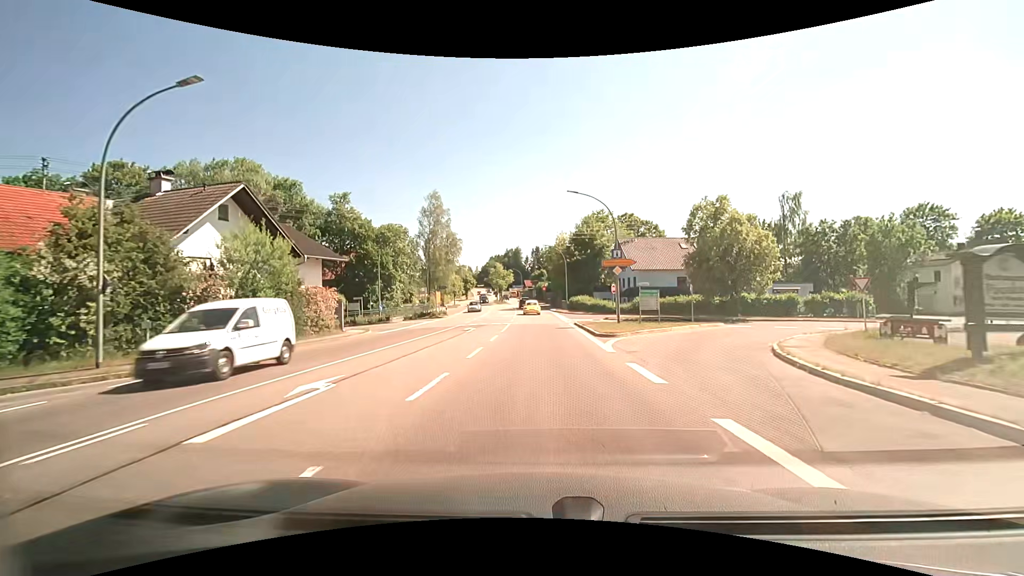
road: primary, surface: asphalt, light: Day
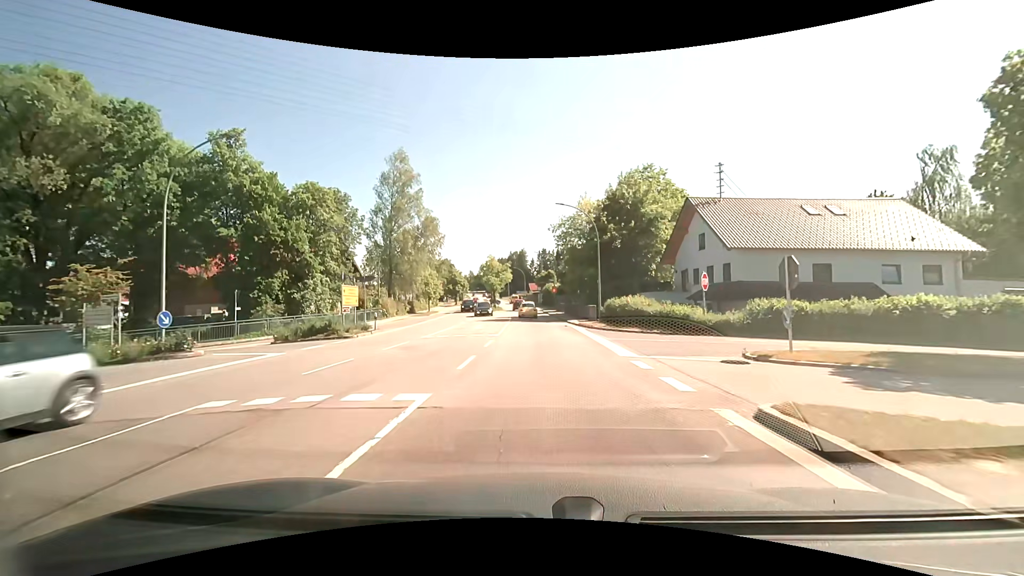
(-0.1, +27.1) m; 0°
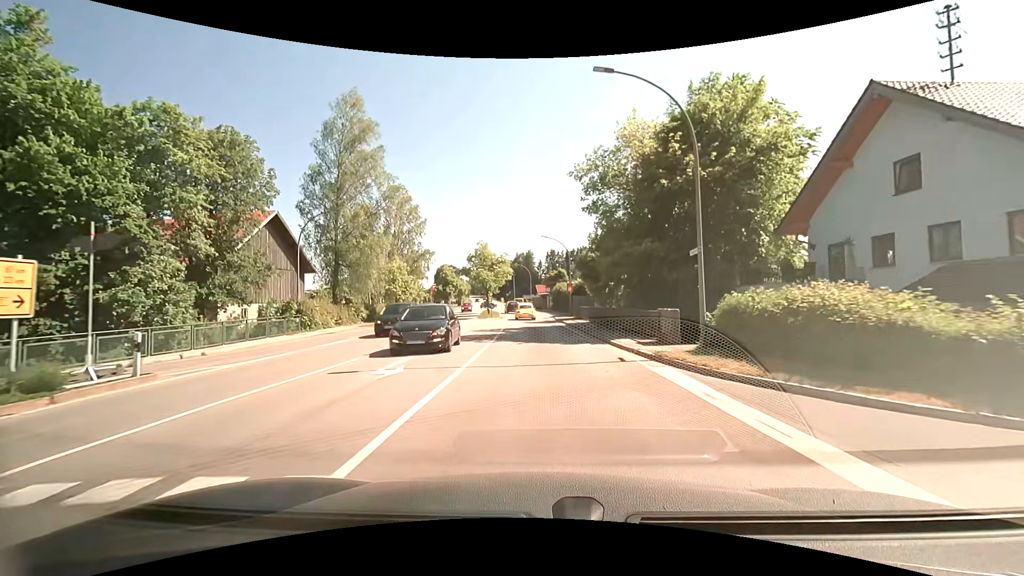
(-0.1, +19.1) m; -1°
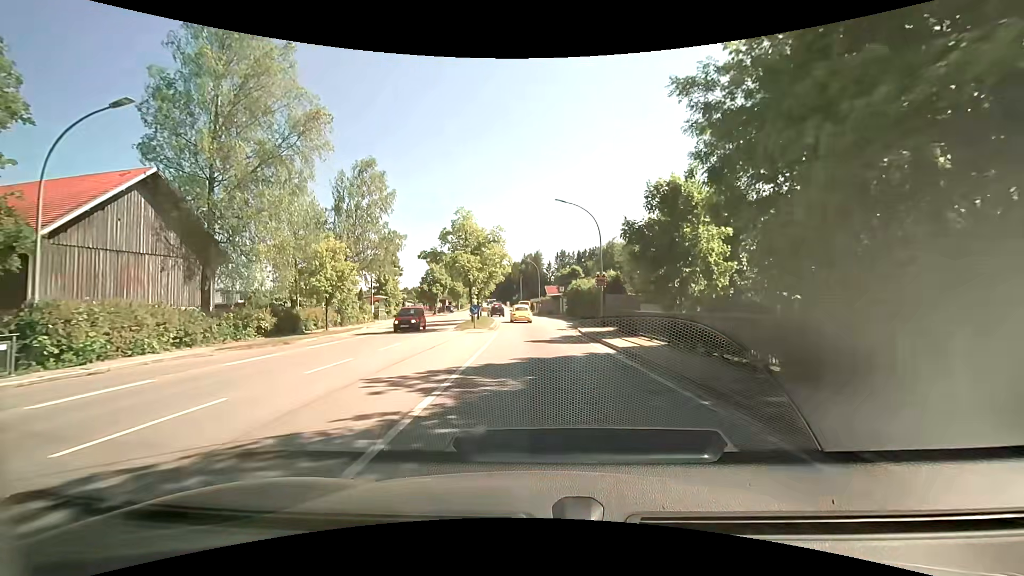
(-0.1, +18.2) m; 0°
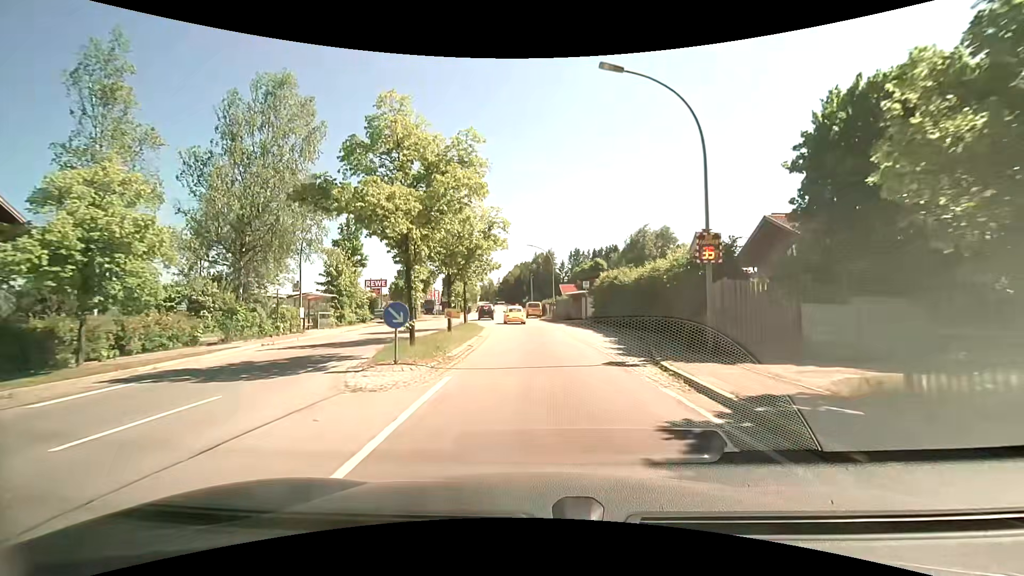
(0.0, +17.9) m; -1°
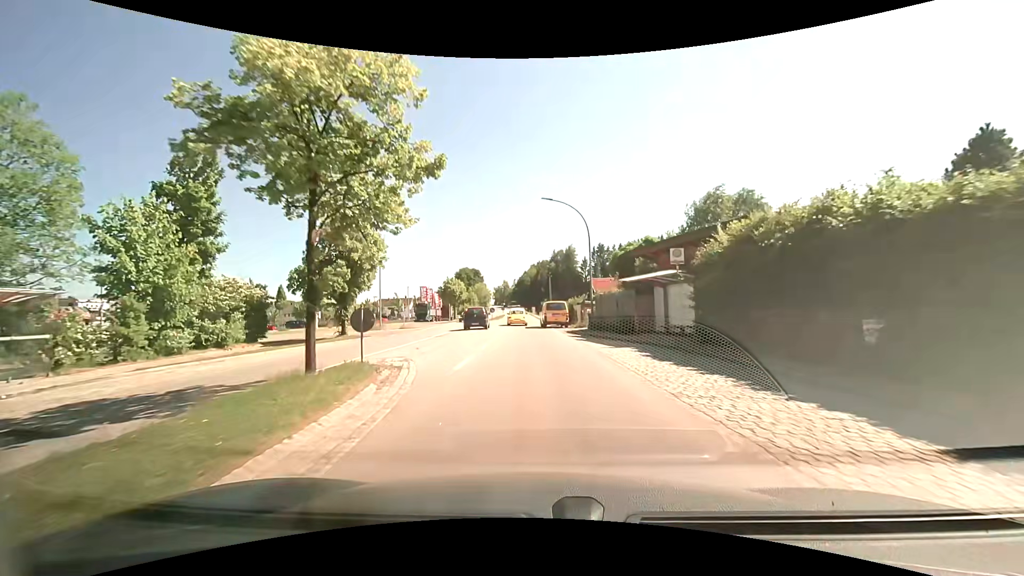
(-0.3, +24.4) m; 0°
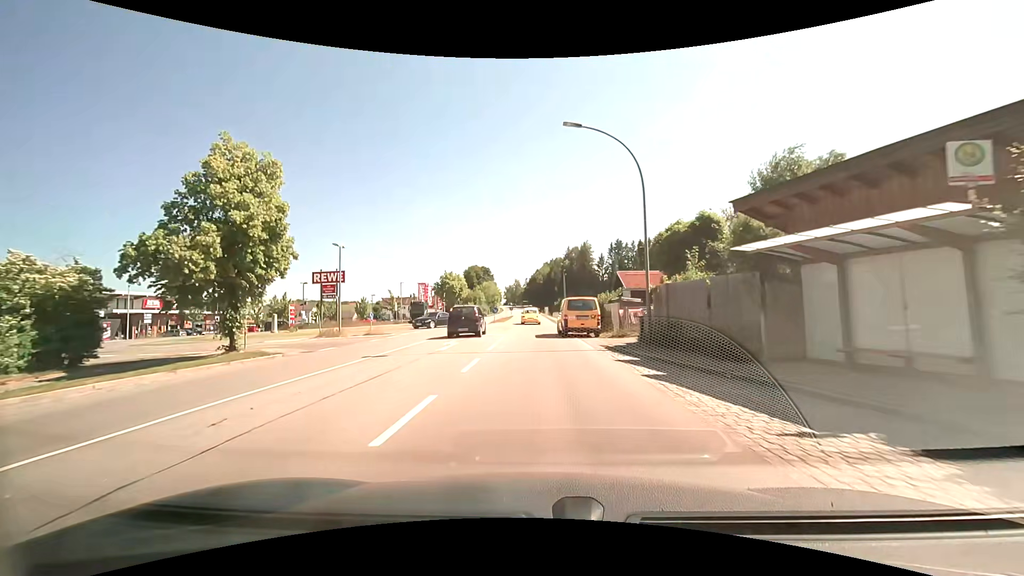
(-0.4, +12.4) m; -3°
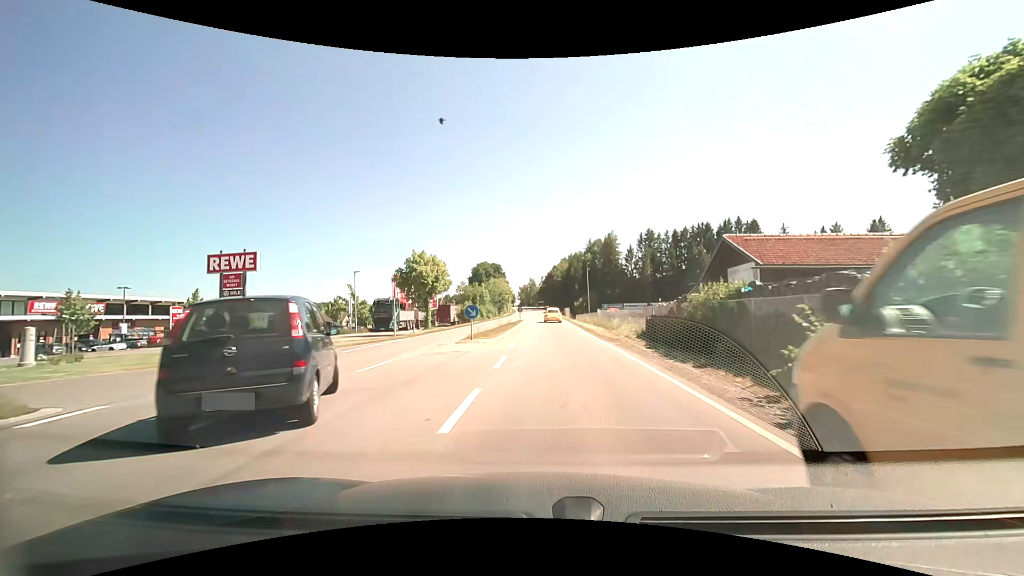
(-0.6, +25.2) m; -2°
(0, +10) (0, +20) (+1, +30) (+1, +40) (+1, +50) (+1, +60) (+1, +70) (+1, +80) (0, +90) (0, +100) m
